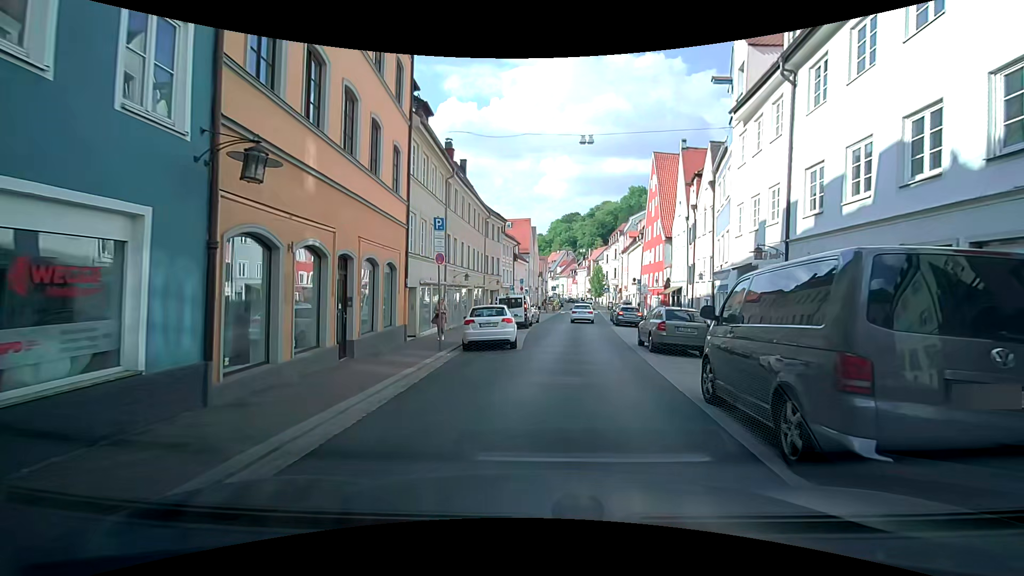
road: residential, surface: asphalt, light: Day
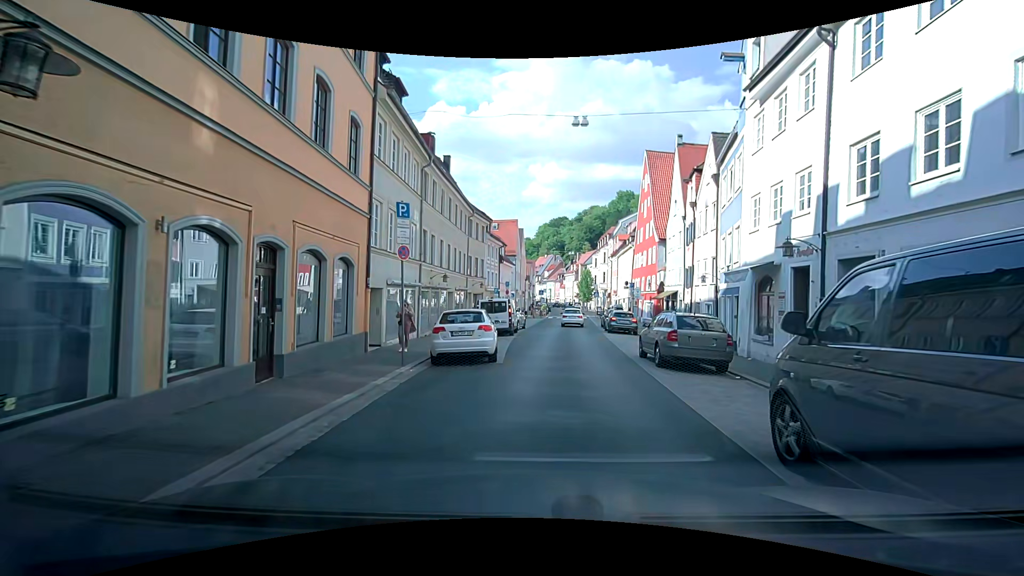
(+0.1, +2.8) m; +3°
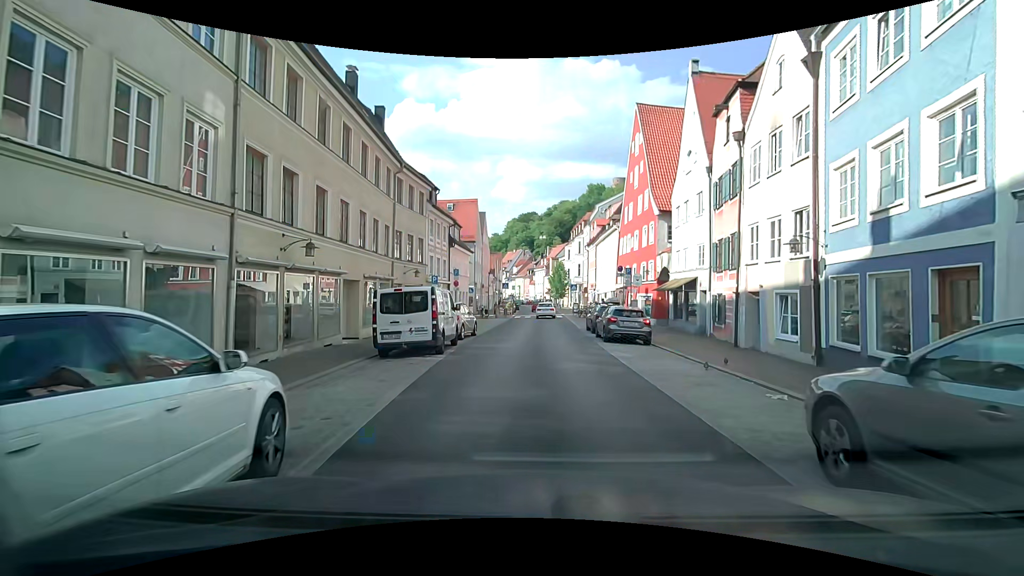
(+0.3, +12.0) m; +3°
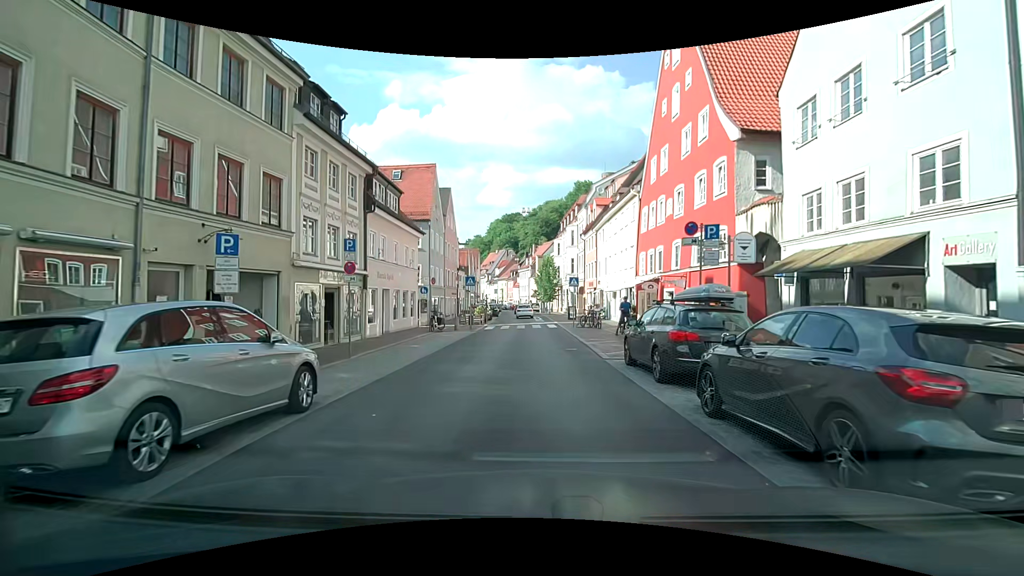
(0.0, +16.0) m; +1°
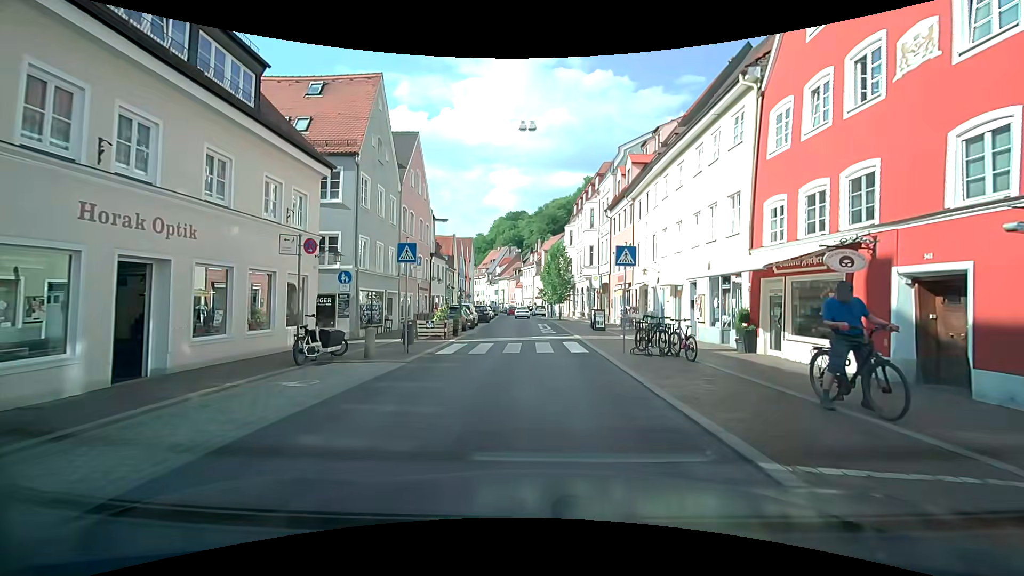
(-0.1, +16.3) m; -1°
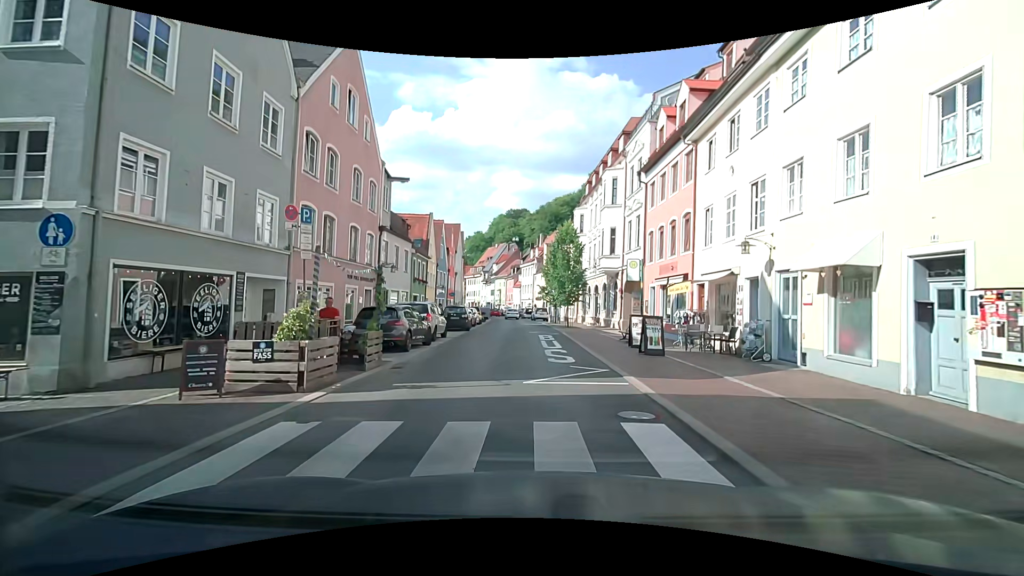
(0.0, +12.8) m; -1°
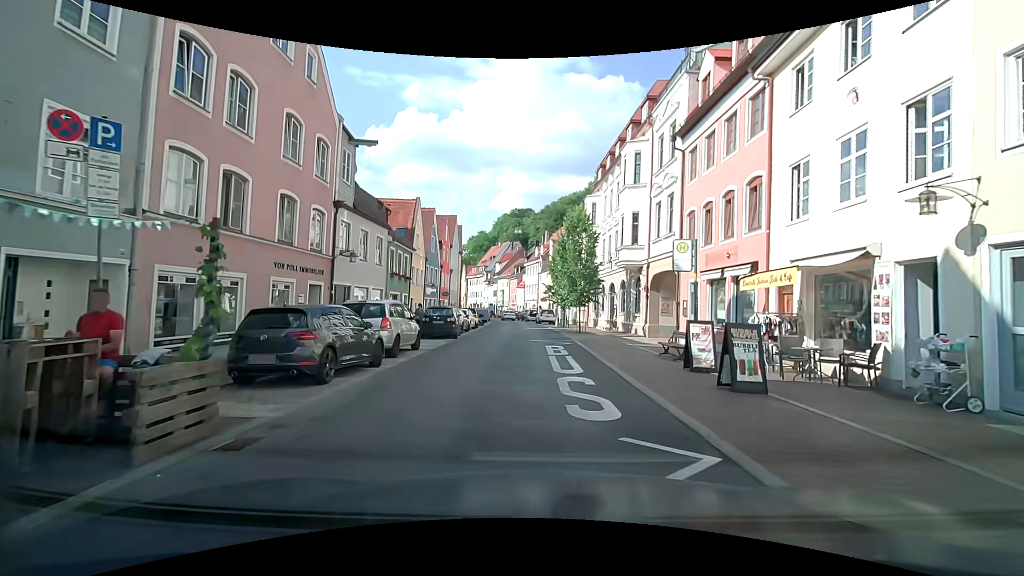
(+0.1, +6.3) m; 0°
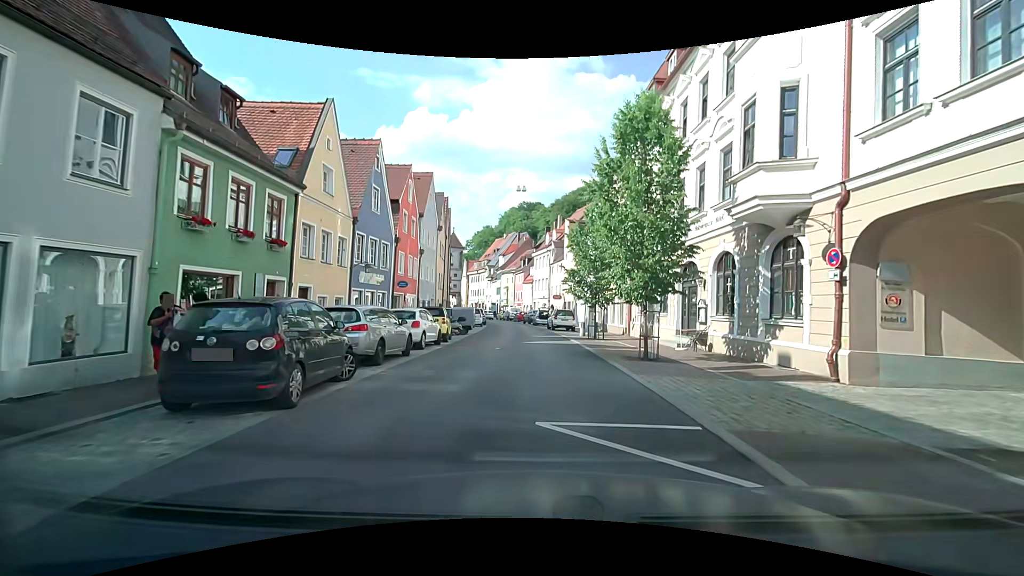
(+0.1, +16.8) m; 0°
(0, +10) (0, +20) (0, +30) (-1, +40) (-1, +50) (-3, +60) (-4, +70) (-7, +79) (-9, +89) (-12, +99) m
